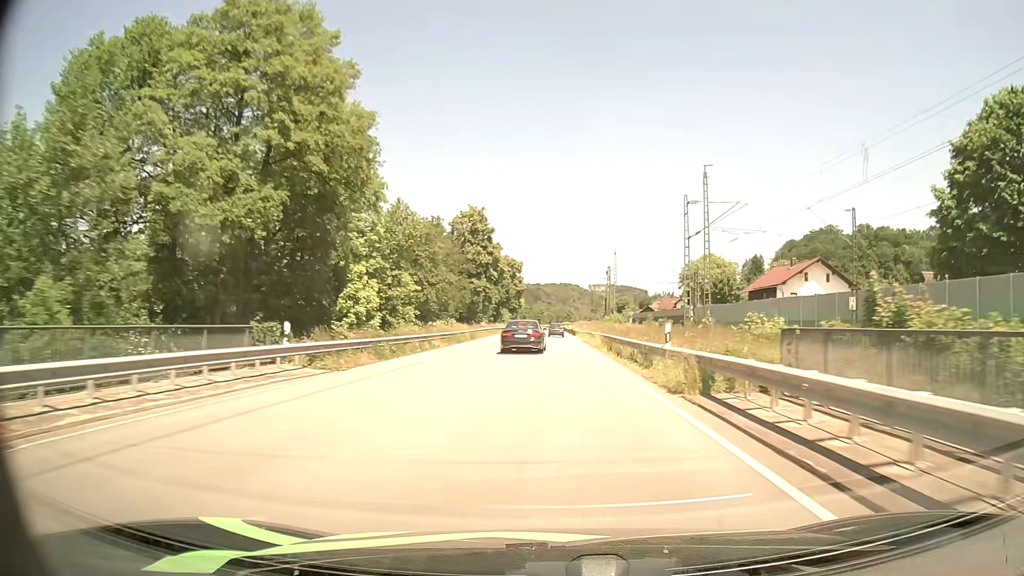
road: primary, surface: asphalt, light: Day
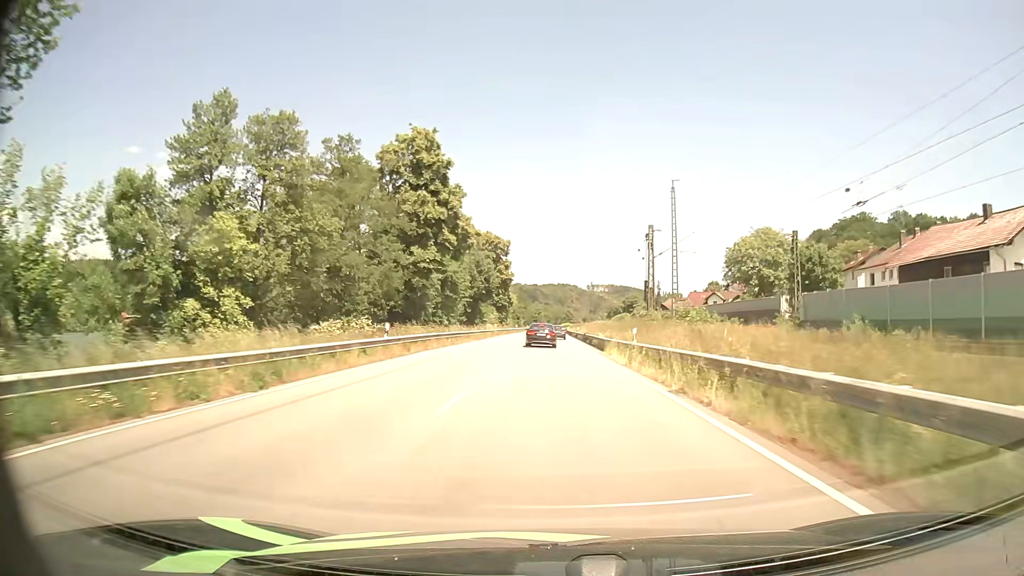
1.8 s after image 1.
(+0.1, +38.6) m; 0°
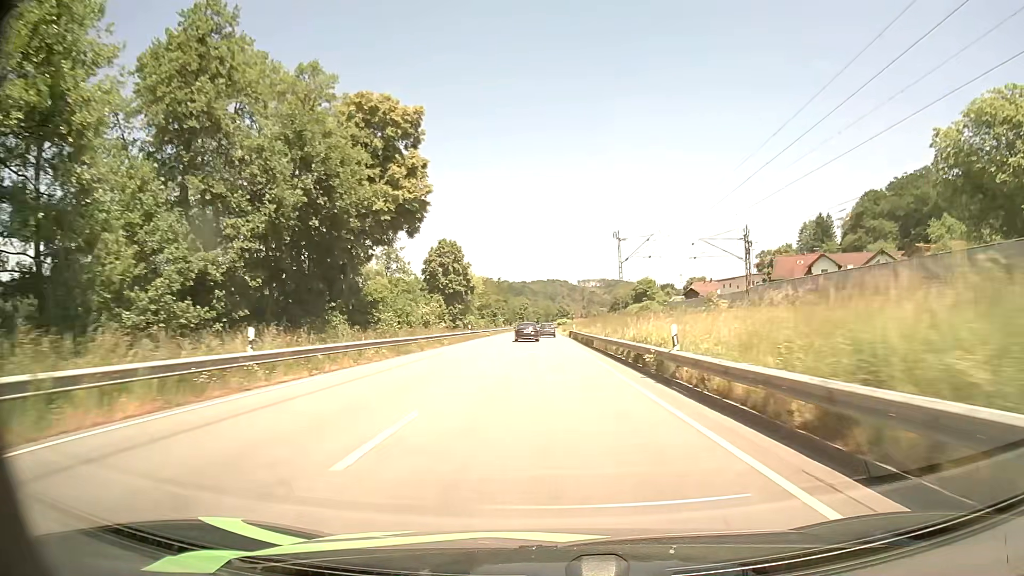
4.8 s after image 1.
(+0.5, +64.0) m; +1°
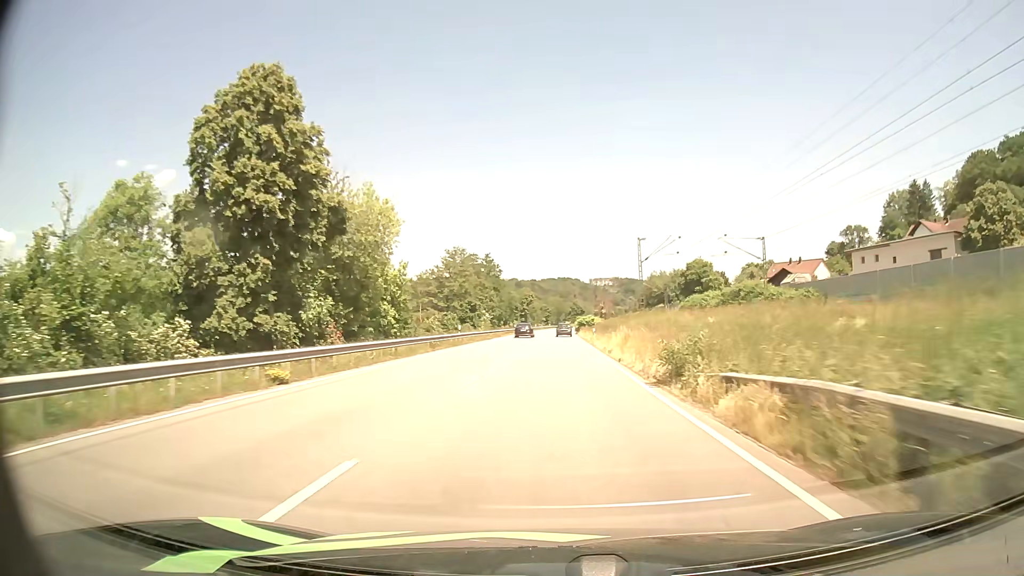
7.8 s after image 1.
(-0.7, +64.0) m; -1°
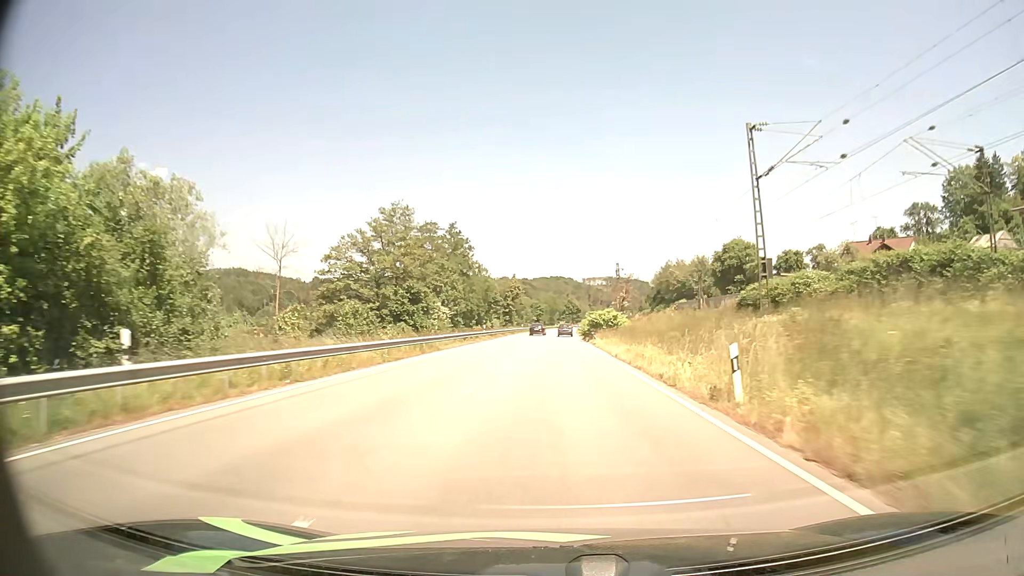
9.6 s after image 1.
(+0.1, +38.3) m; +1°
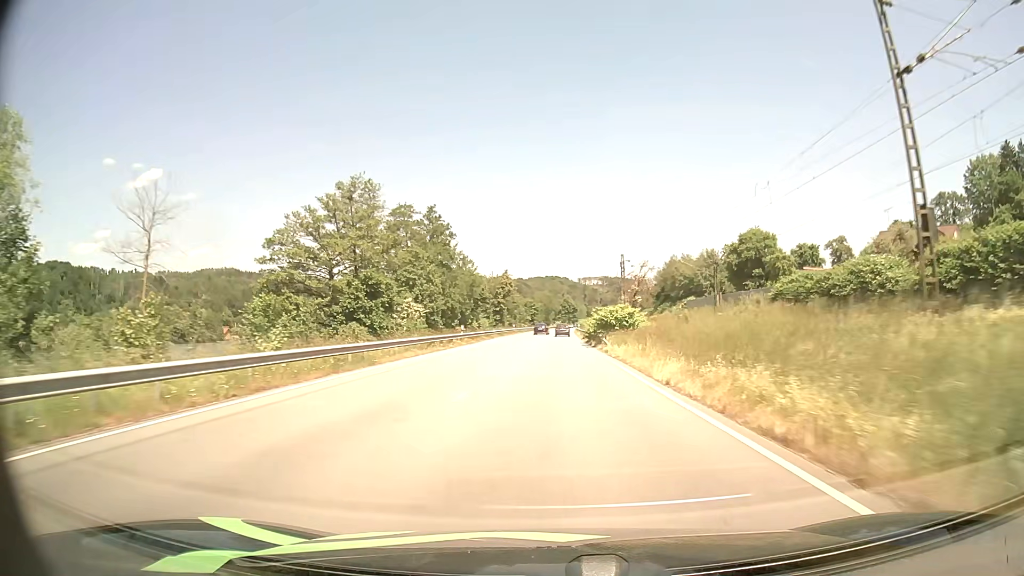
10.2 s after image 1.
(0.0, +12.8) m; 0°
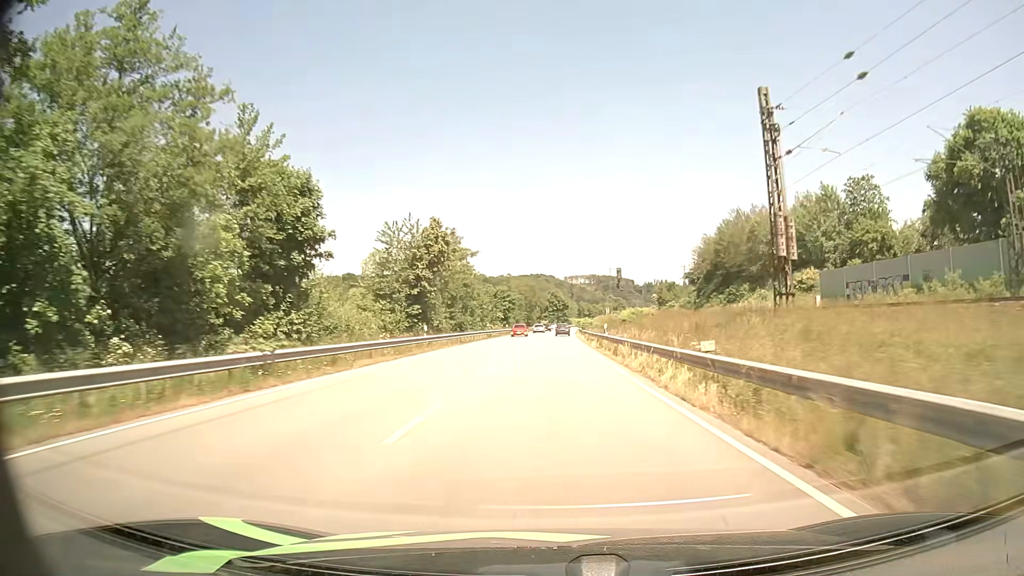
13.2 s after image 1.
(+0.7, +64.5) m; +1°
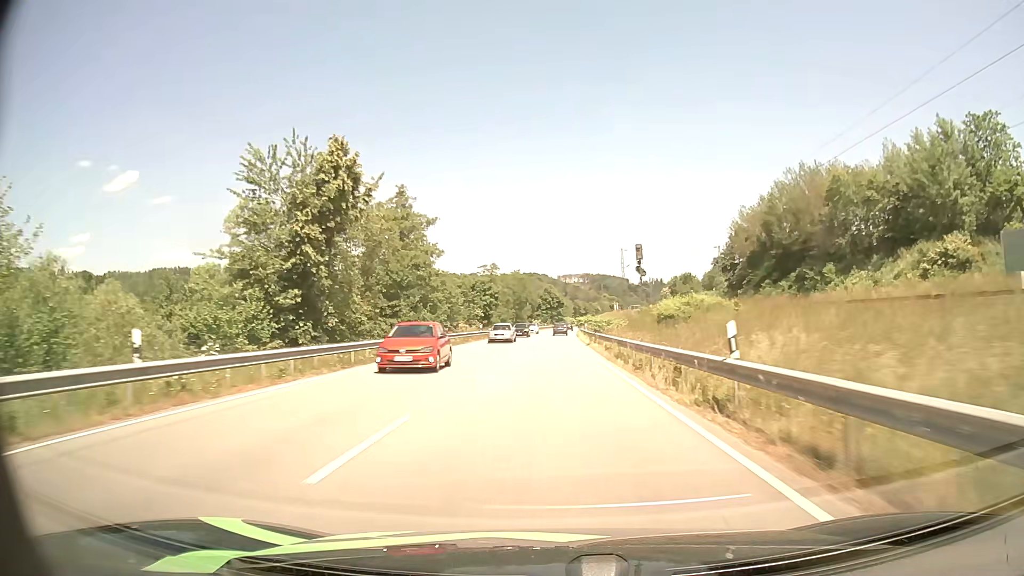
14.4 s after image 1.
(+0.2, +26.2) m; +1°
(0, +10) (0, +20) (0, +30) (0, +40) (0, +50) (0, +60) (0, +70) (+1, +80) (+1, +90) (+1, +100) m
